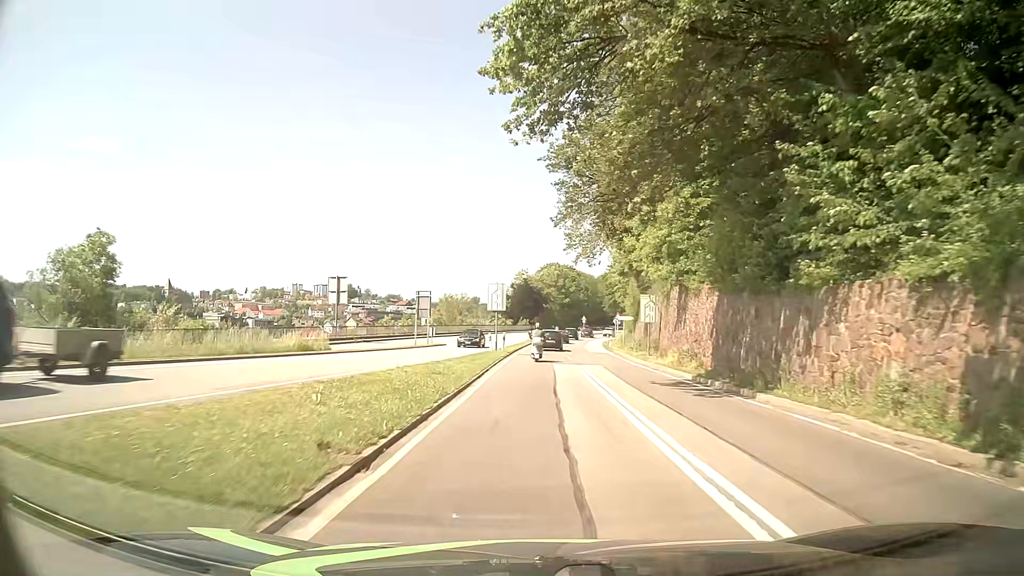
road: primary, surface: asphalt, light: Day
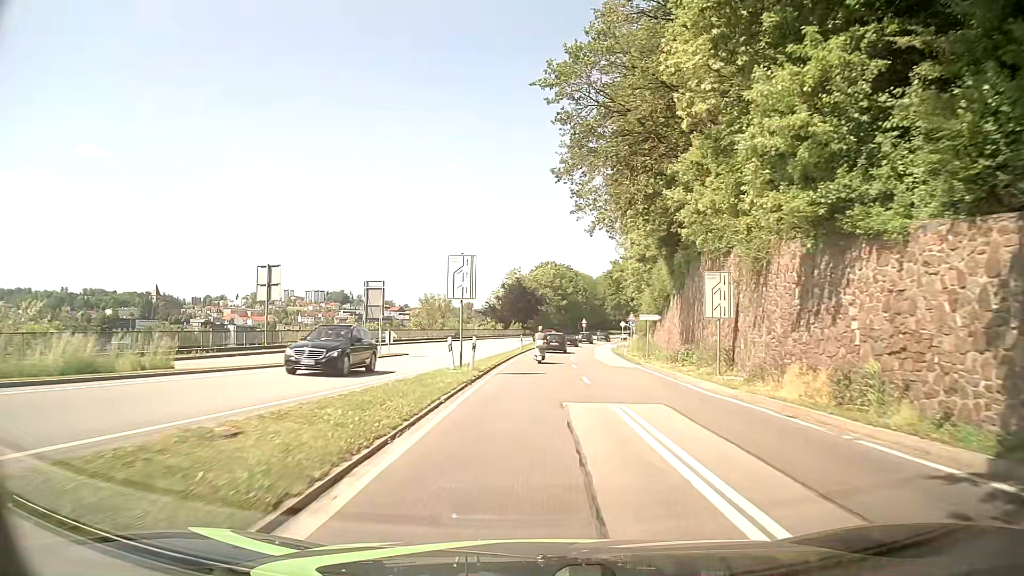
(0.0, +15.2) m; +1°
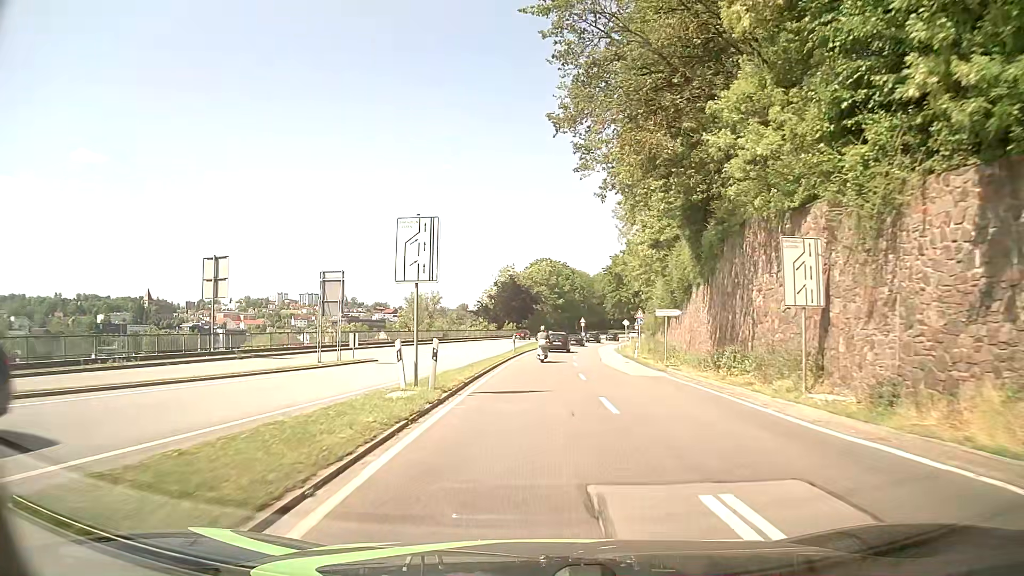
(0.0, +7.6) m; 0°
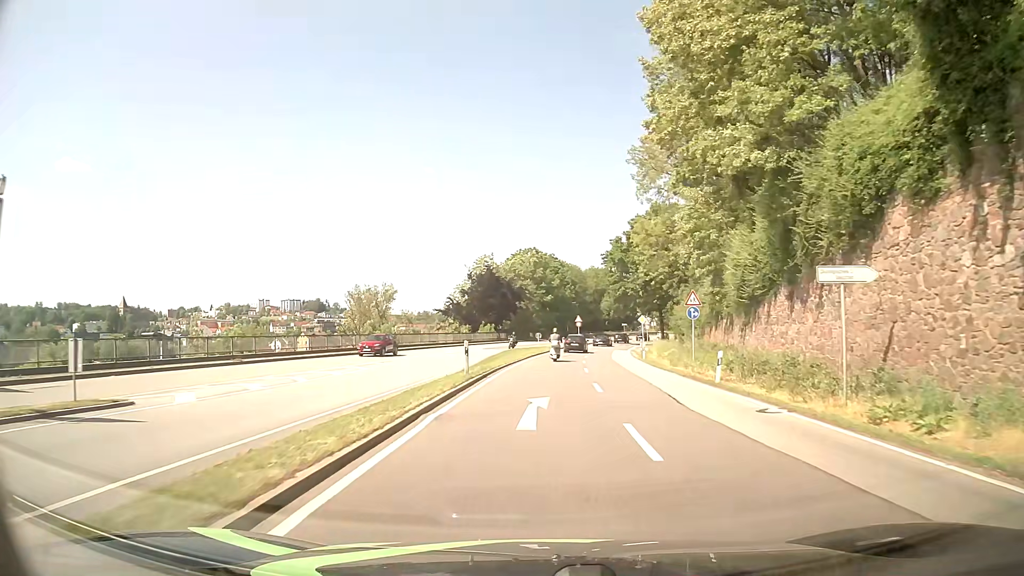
(+0.3, +22.7) m; +1°
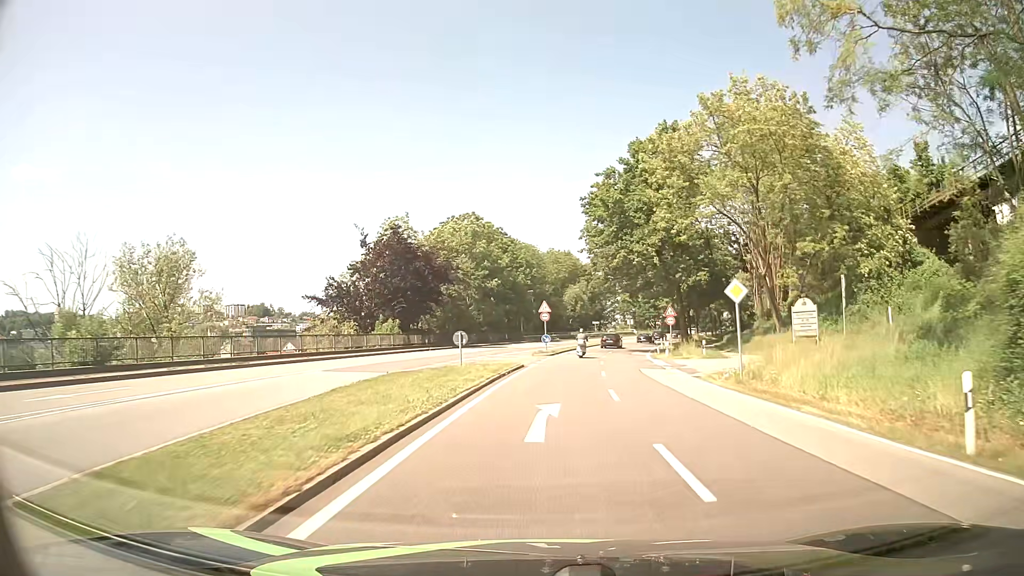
(+1.4, +37.9) m; +5°
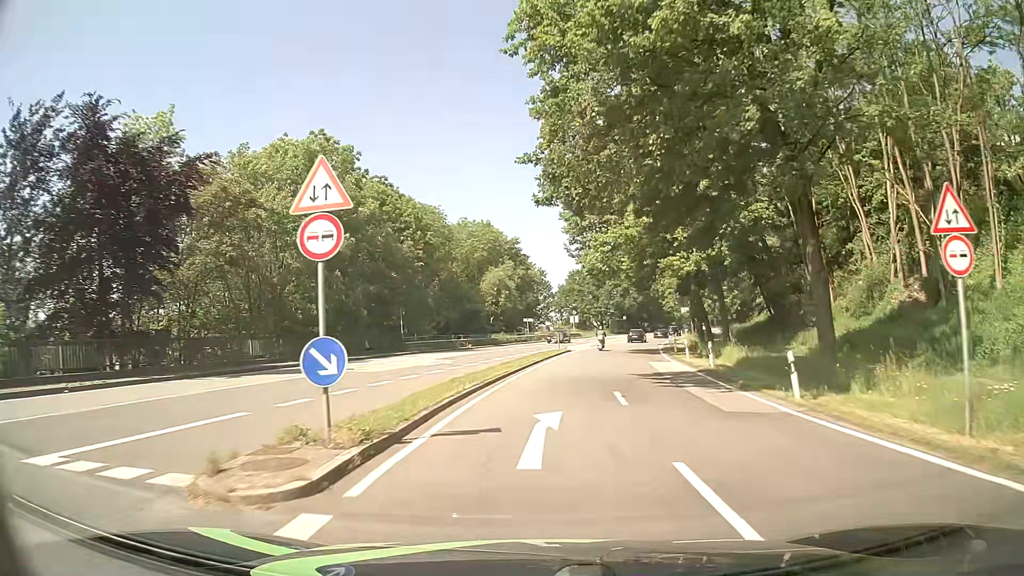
(+2.0, +37.9) m; +6°
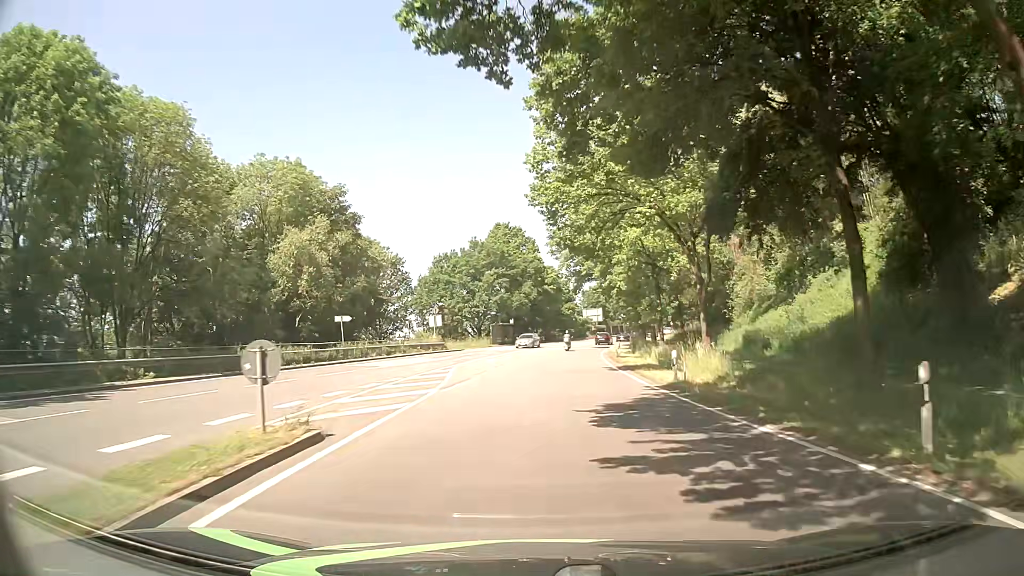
(+3.1, +37.7) m; +10°
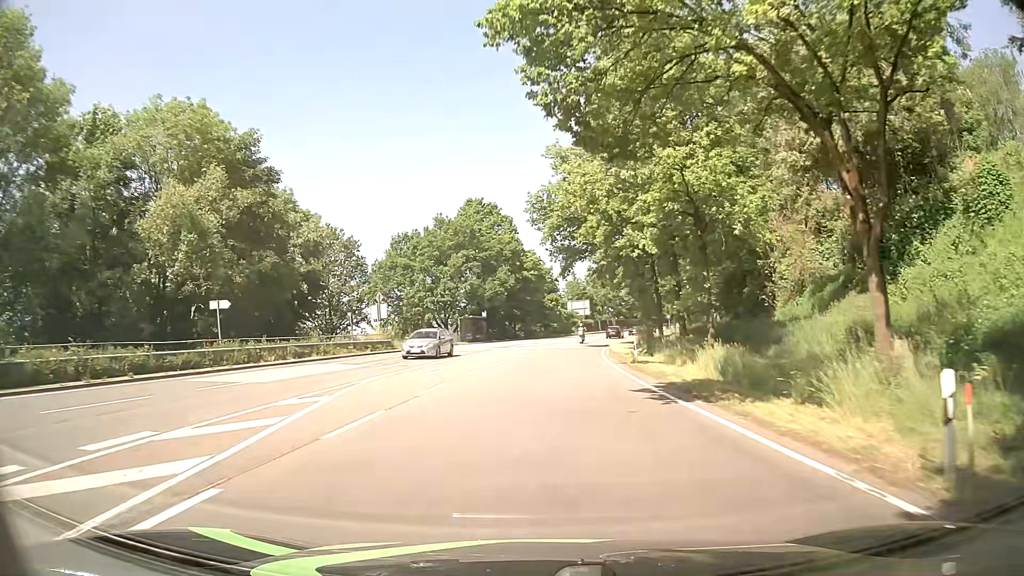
(+0.2, +15.2) m; +1°
(0, +10) (+1, +20) (+1, +30) (+2, +40) (+4, +50) (+5, +60) (+7, +70) (+9, +79) (+12, +89) (+15, +99) m
